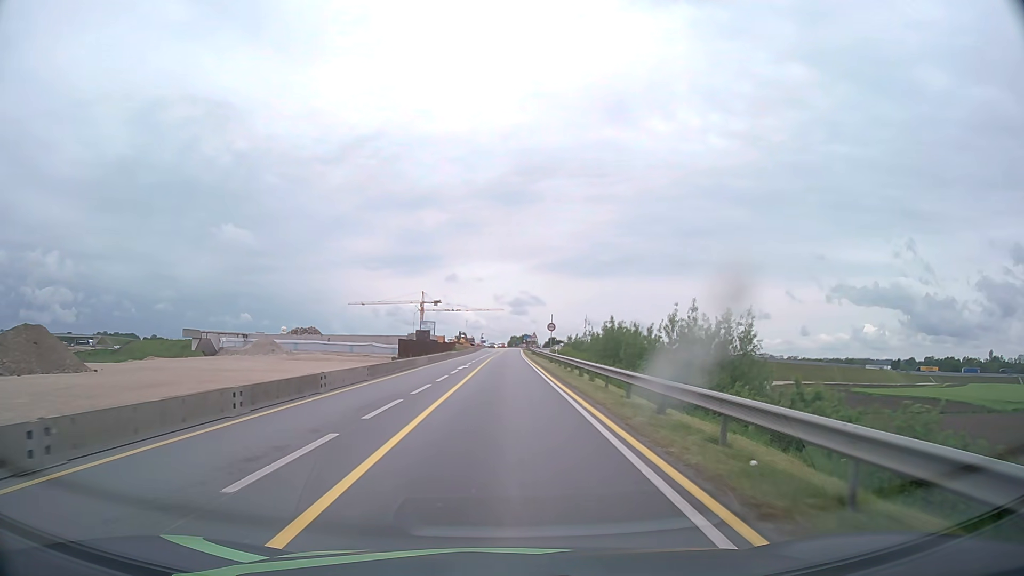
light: Day
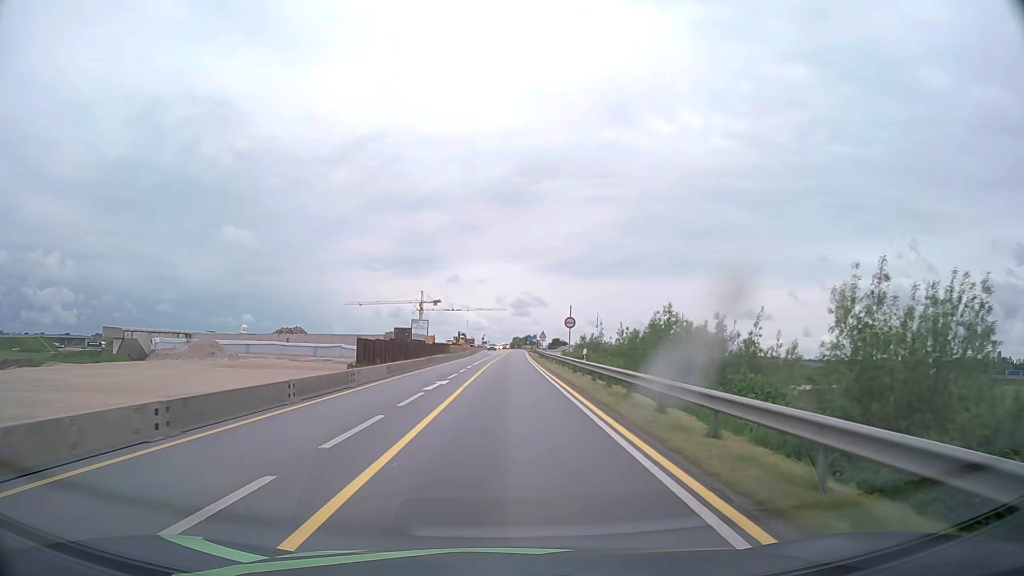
(0.0, +15.2) m; 0°
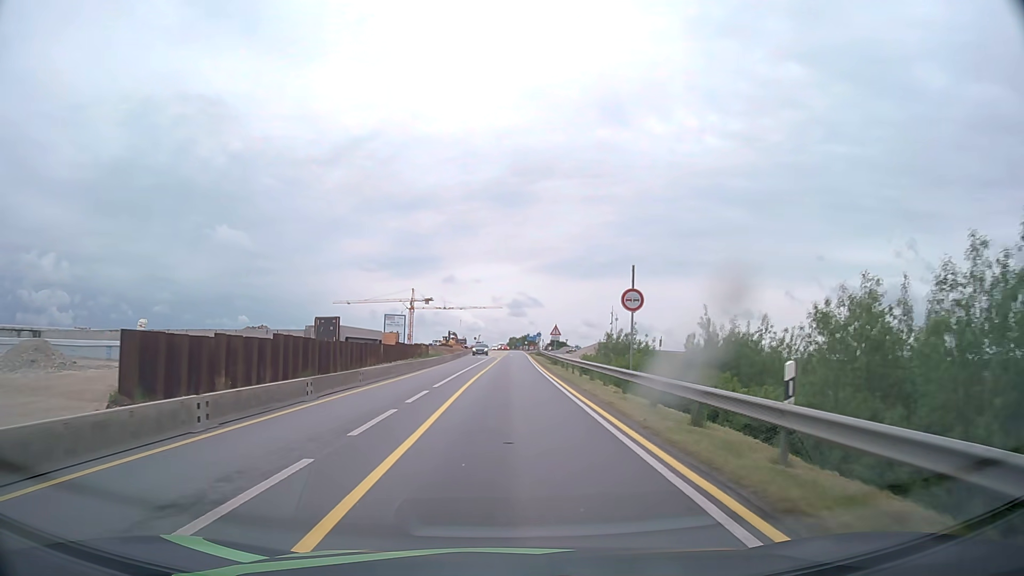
(0.0, +22.8) m; 0°
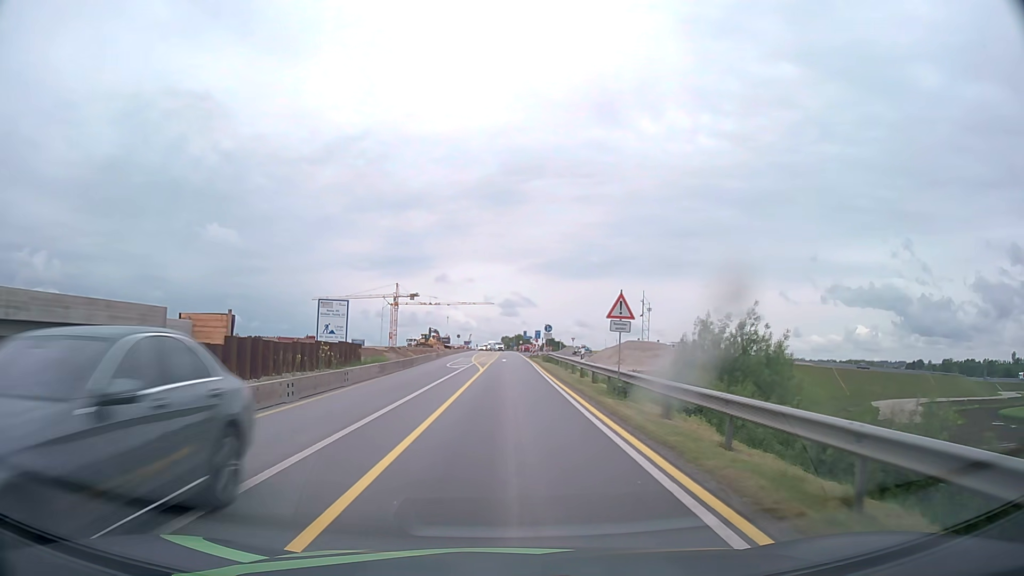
(+0.2, +30.4) m; +1°
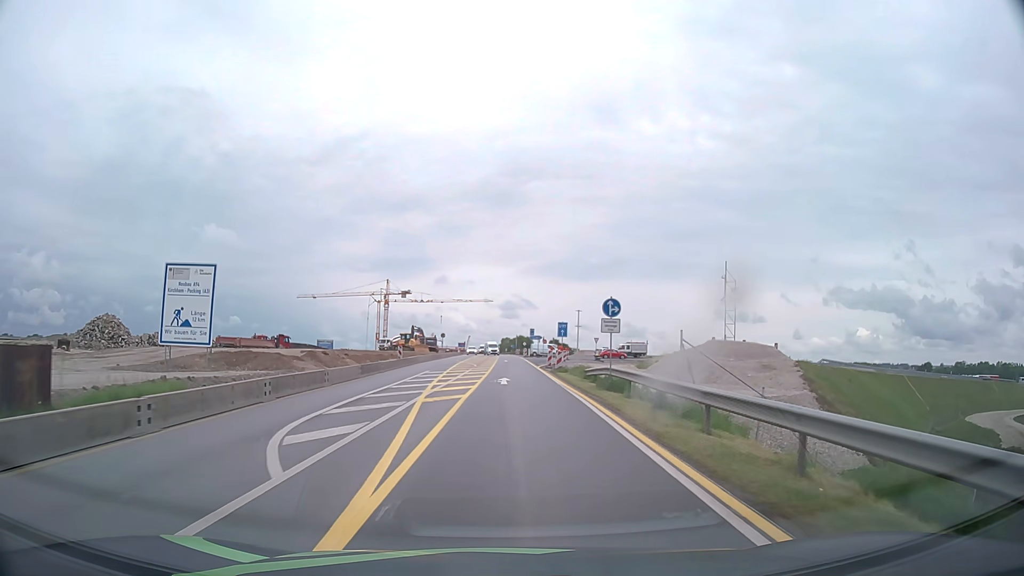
(0.0, +30.5) m; 0°
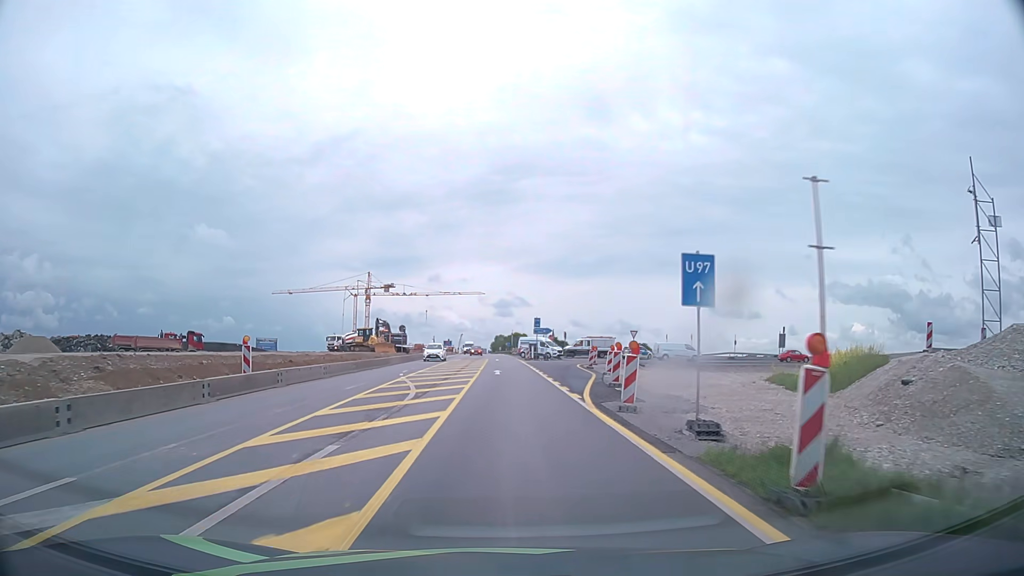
(+0.1, +30.5) m; +1°
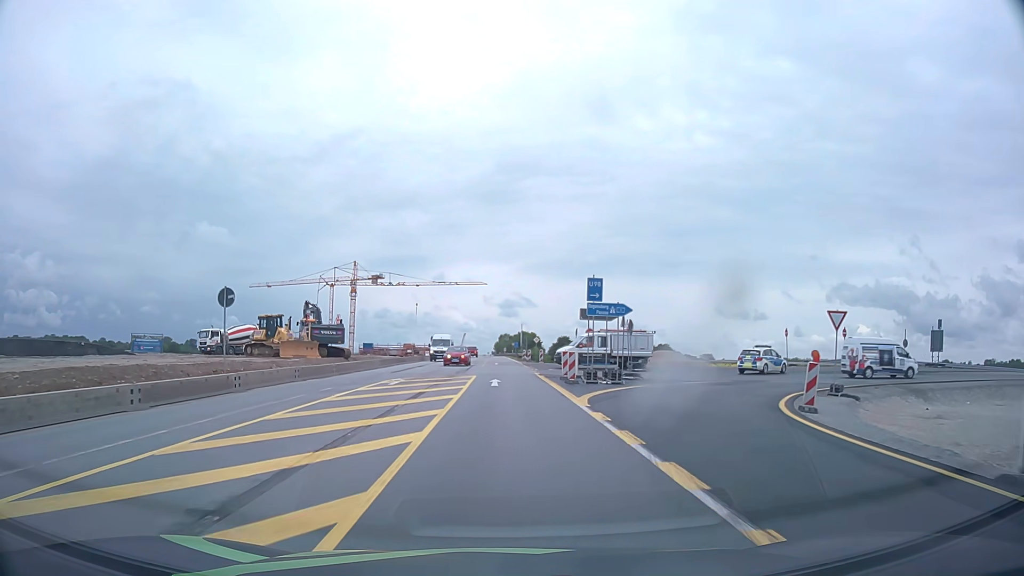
(-0.3, +38.2) m; -1°
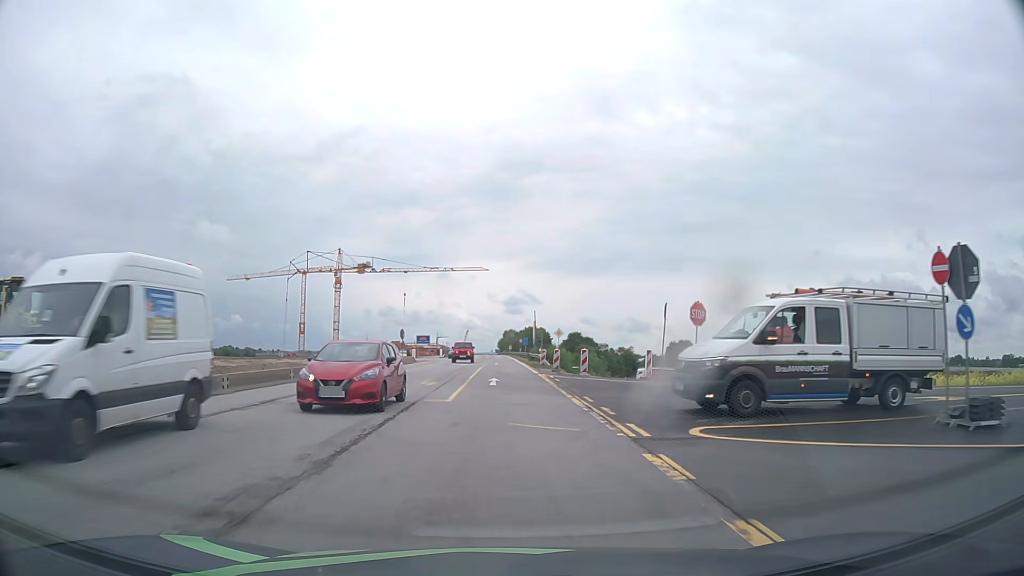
(-0.1, +30.6) m; 0°
(0, +10) (0, +20) (0, +30) (0, +40) (0, +50) (0, +60) (0, +70) (-1, +80) (-1, +90) (-1, +100) m
